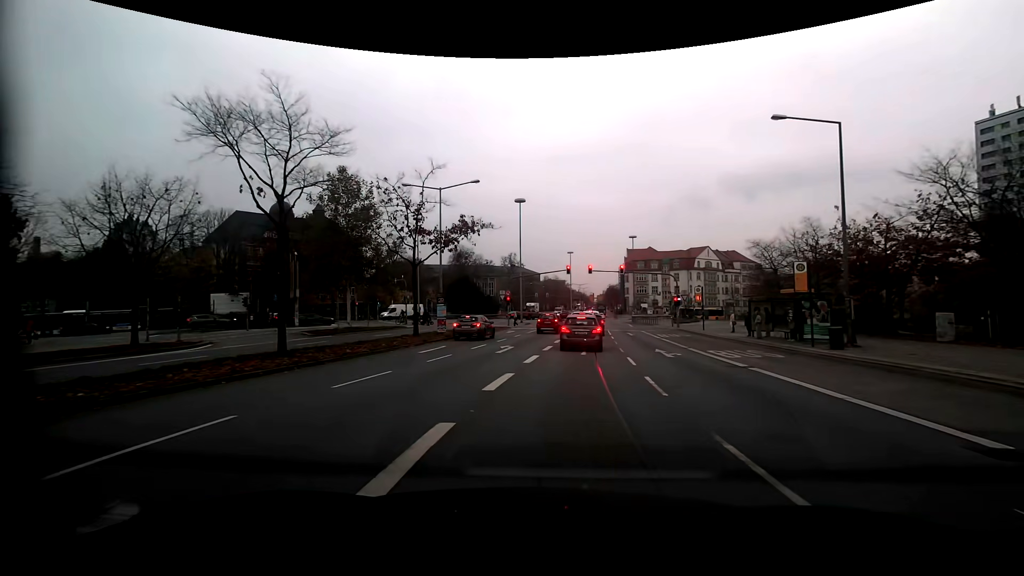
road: secondary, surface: asphalt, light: Day
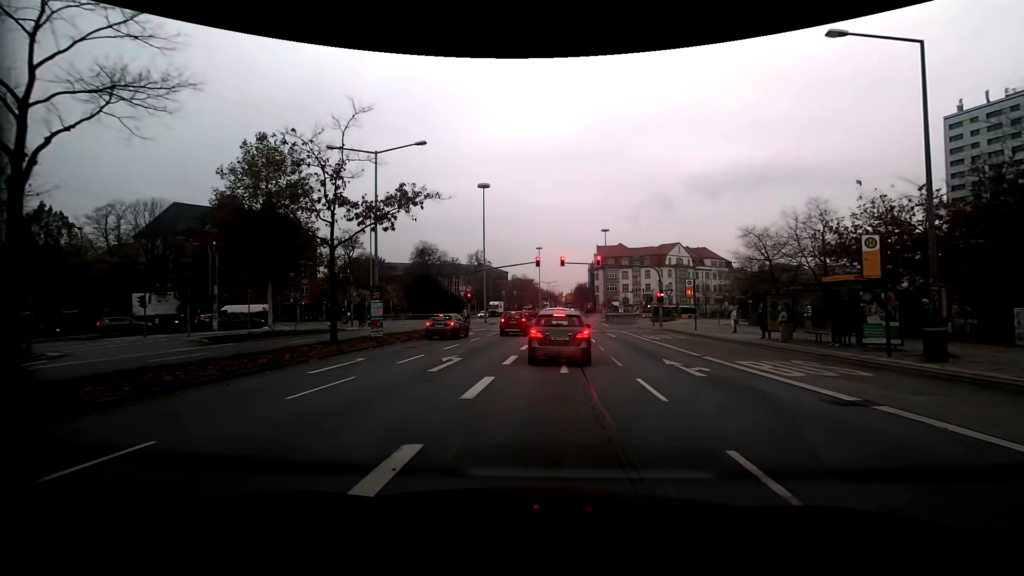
(+0.2, +6.8) m; +4°
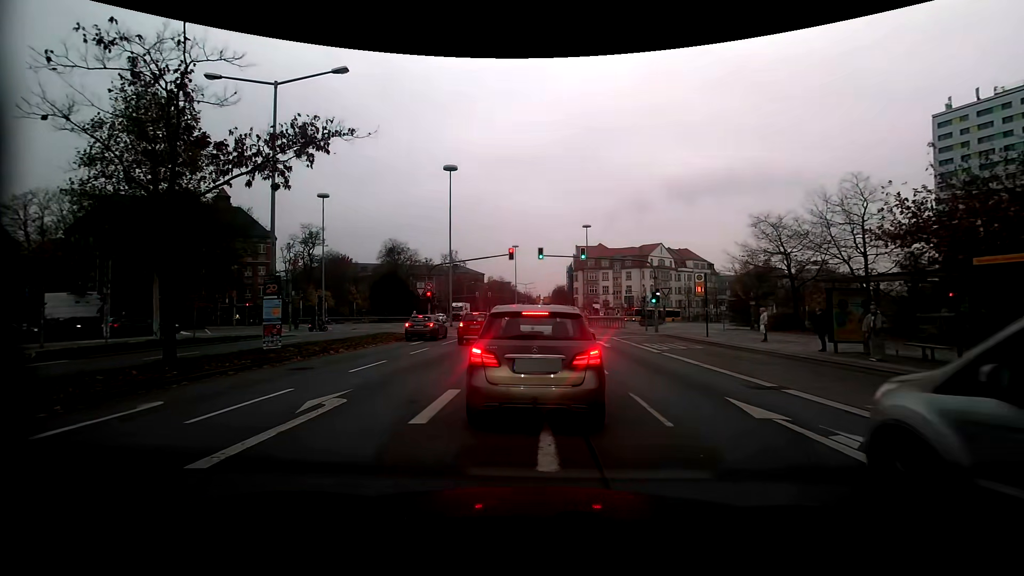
(+0.1, +7.2) m; +4°
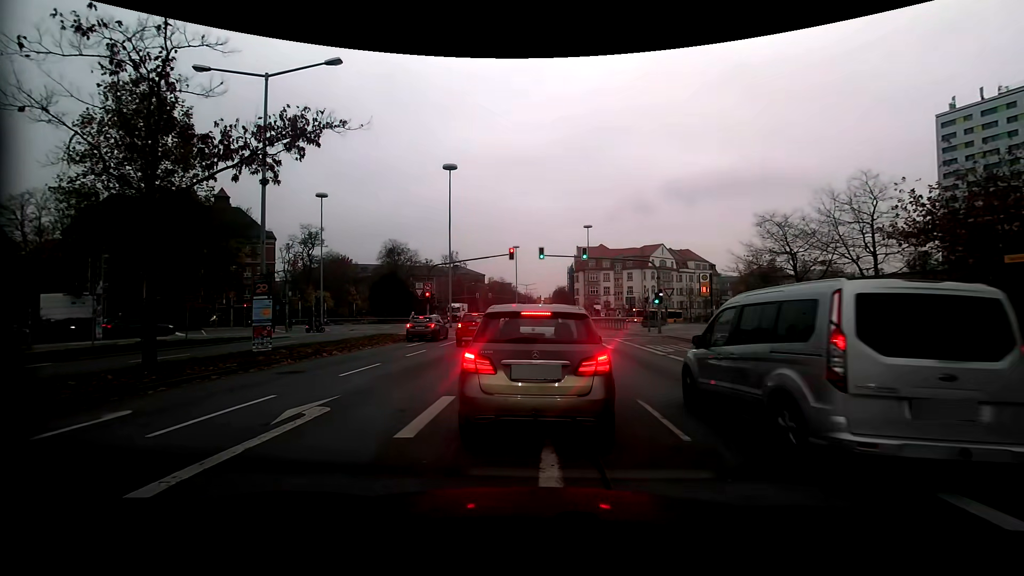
(0.0, +0.6) m; 0°
